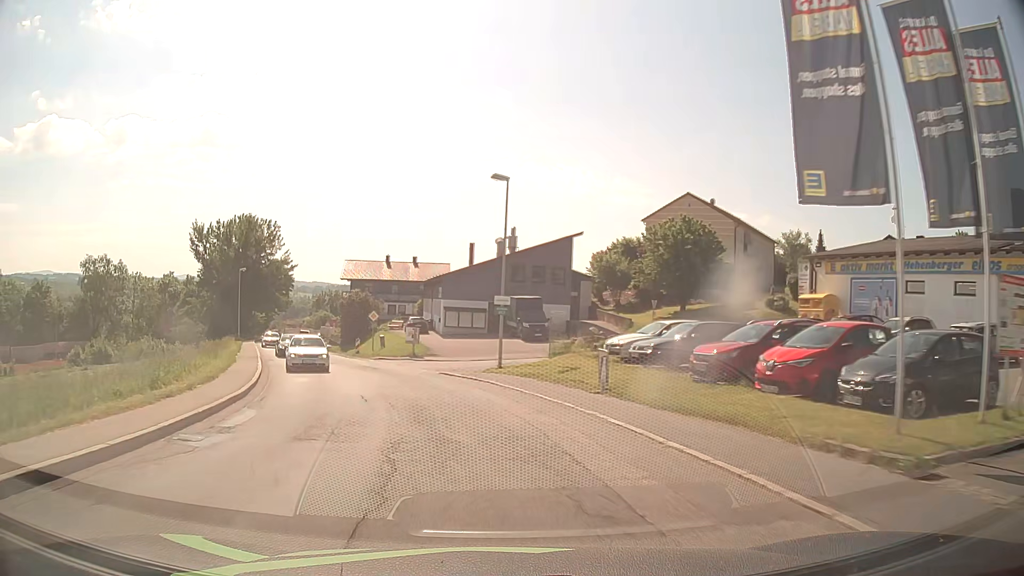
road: secondary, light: Day
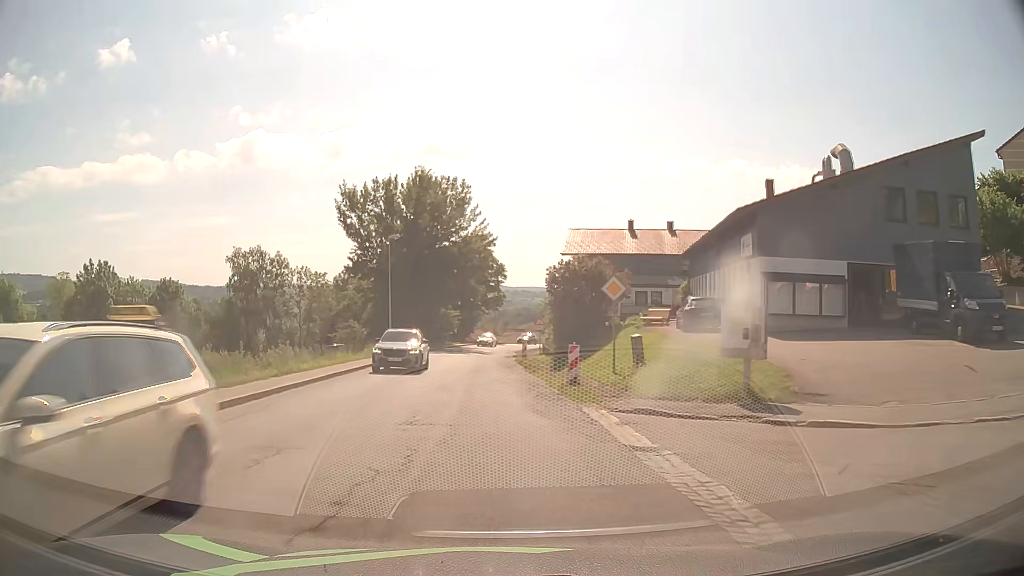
(-5.4, +29.9) m; -21°
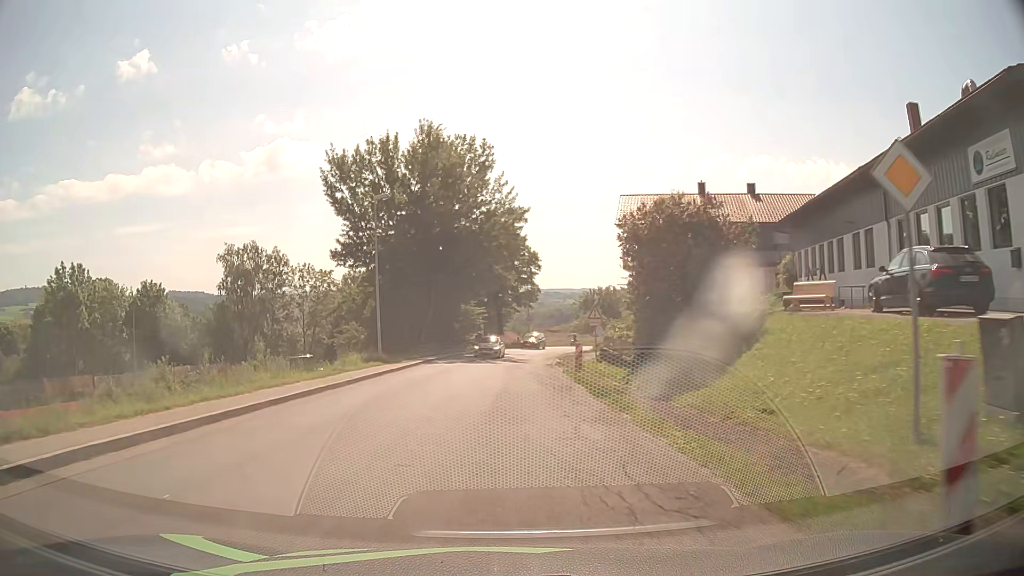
(-0.4, +15.2) m; -2°
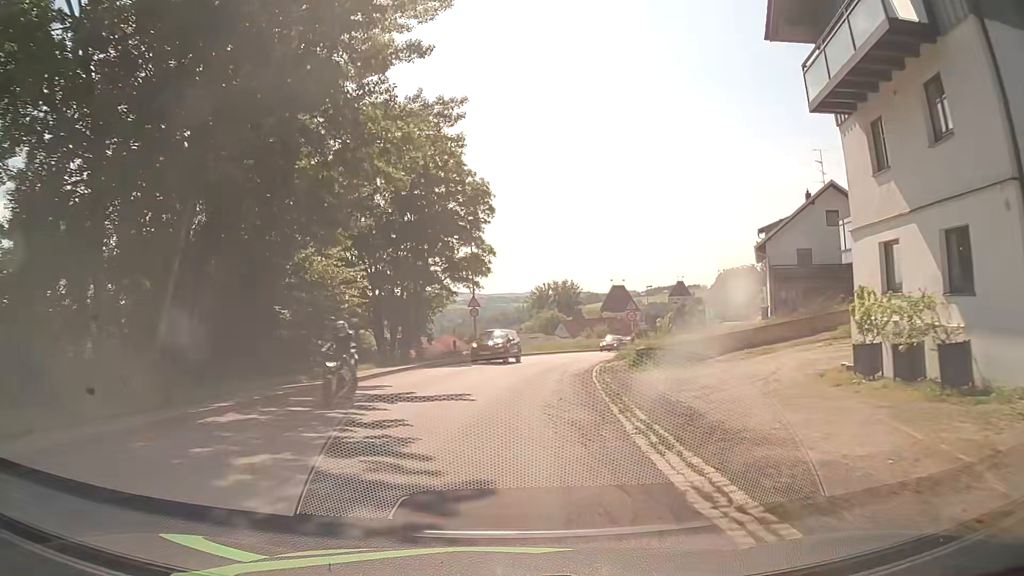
(+0.6, +38.0) m; +4°
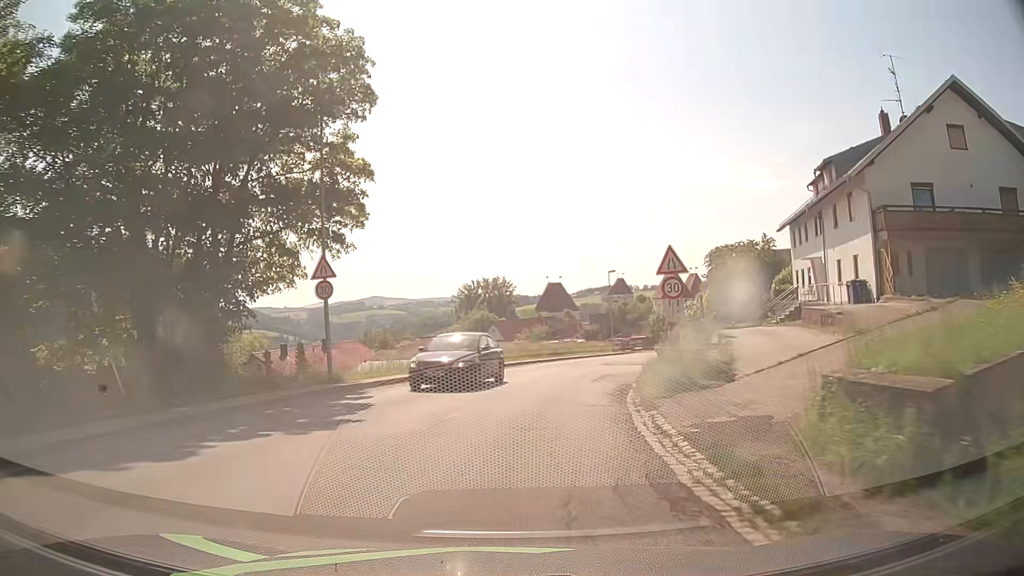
(+1.1, +22.0) m; +6°
